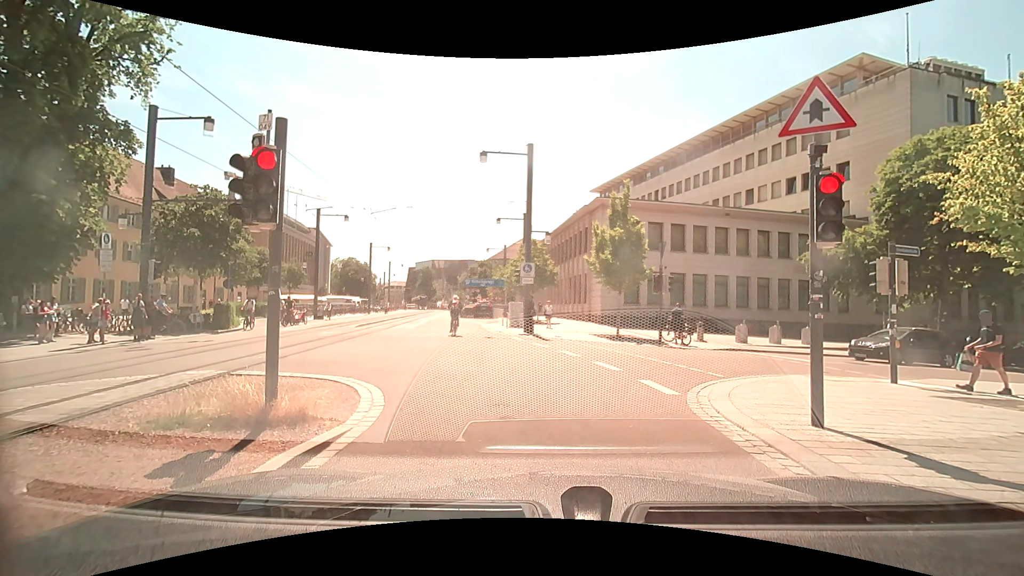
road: residential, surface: asphalt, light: Day
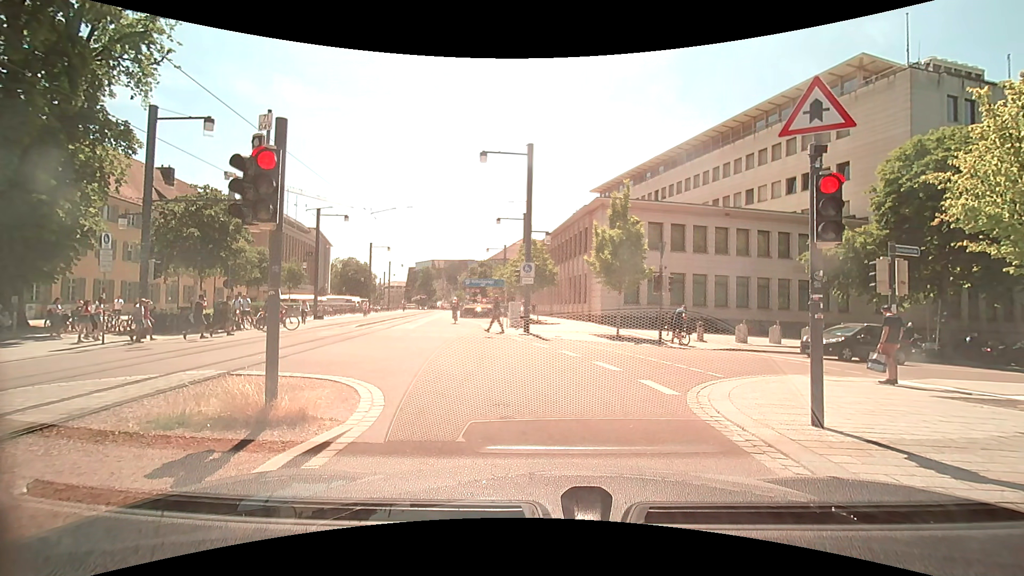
(0.0, 0.0) m; 0°
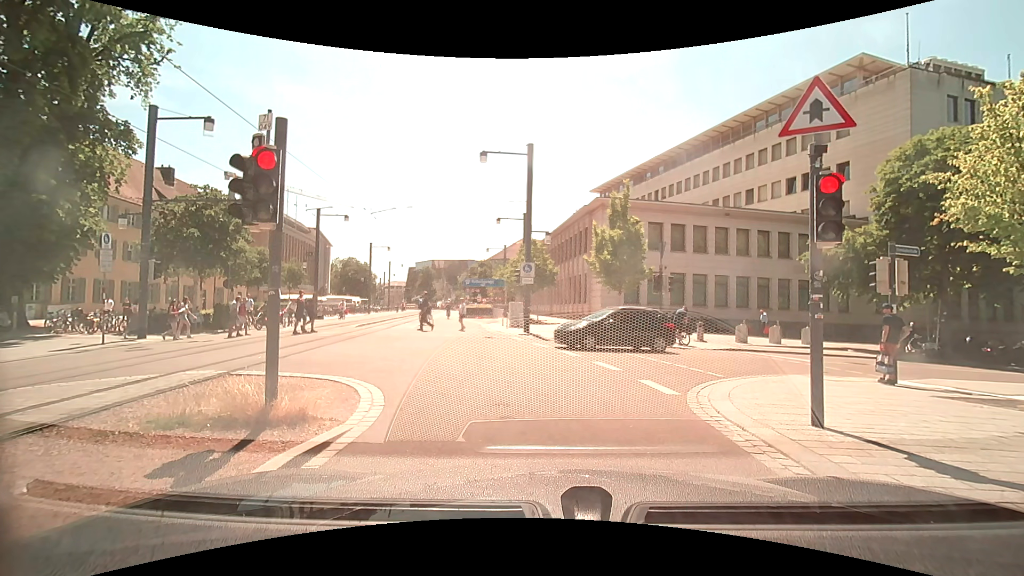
(0.0, 0.0) m; 0°
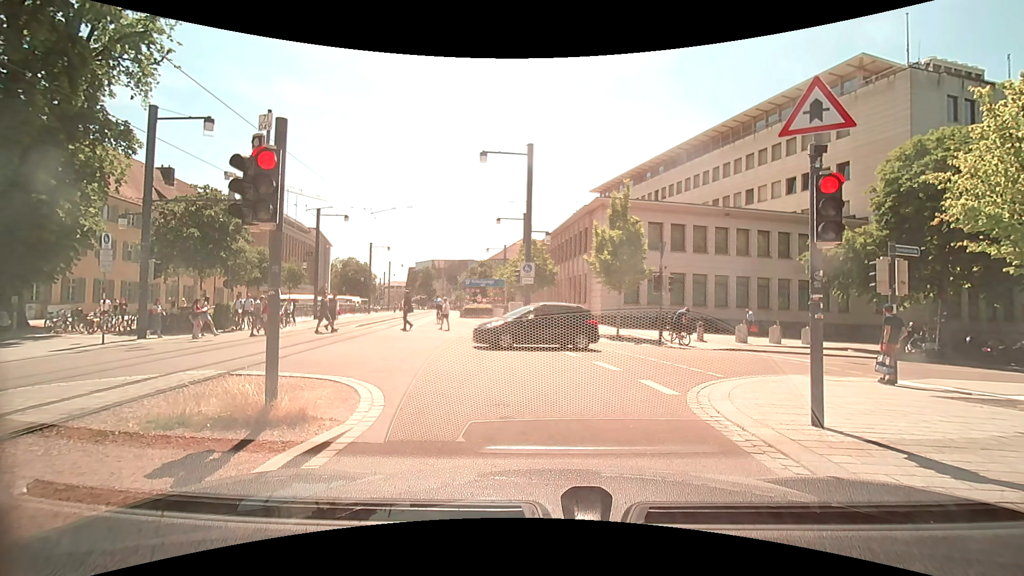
(0.0, 0.0) m; 0°
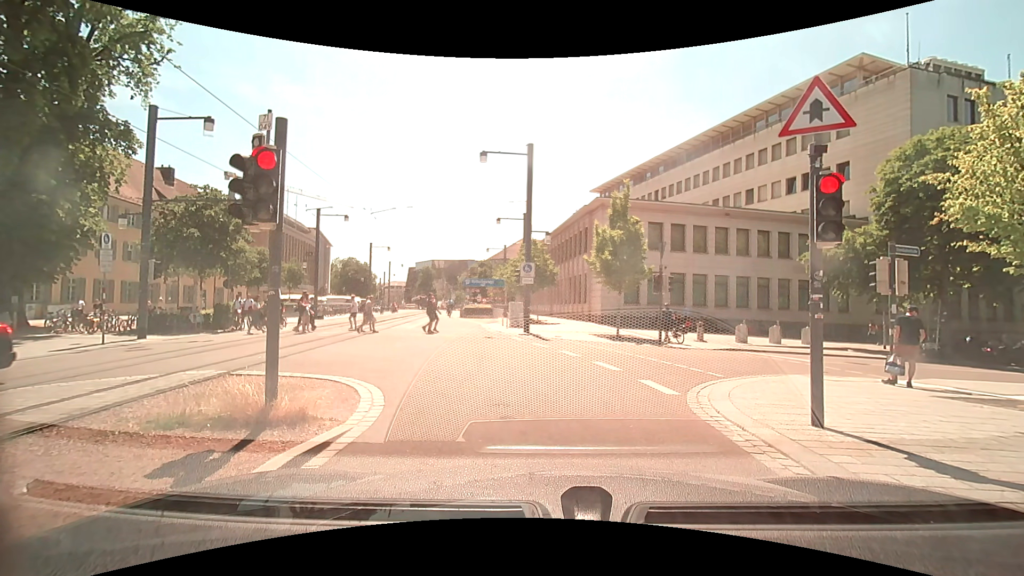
(0.0, 0.0) m; 0°
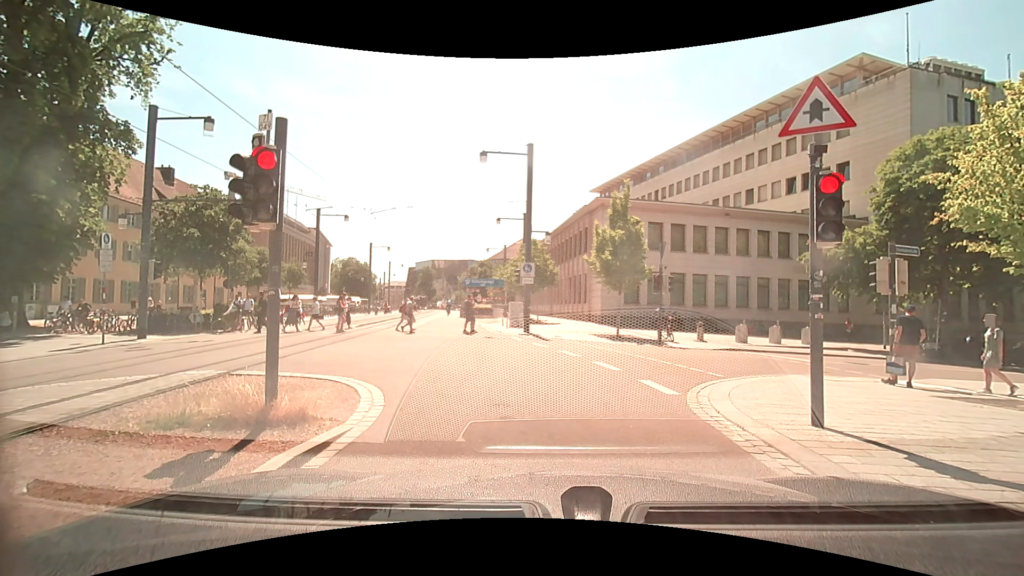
(0.0, 0.0) m; 0°
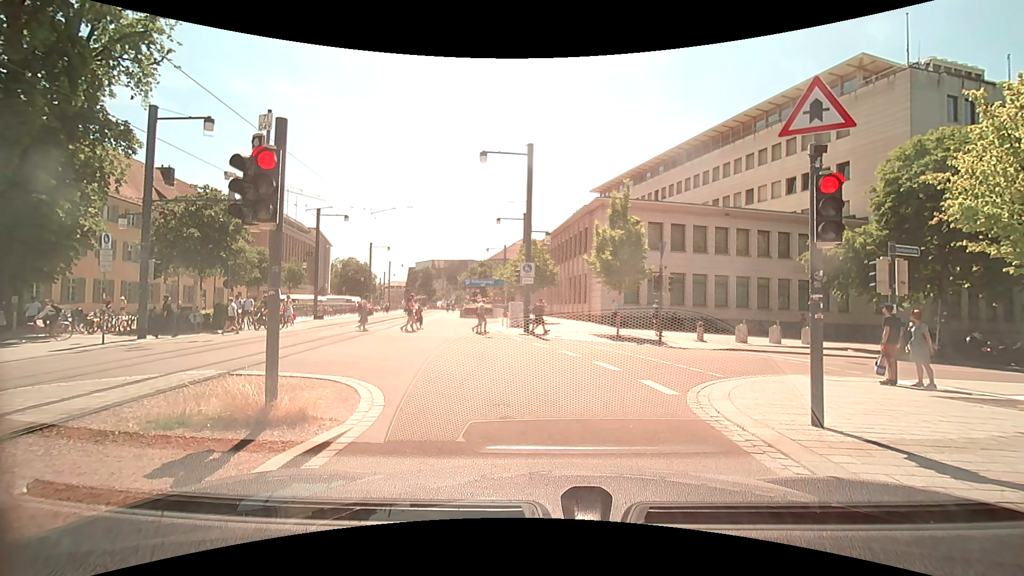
(0.0, 0.0) m; 0°
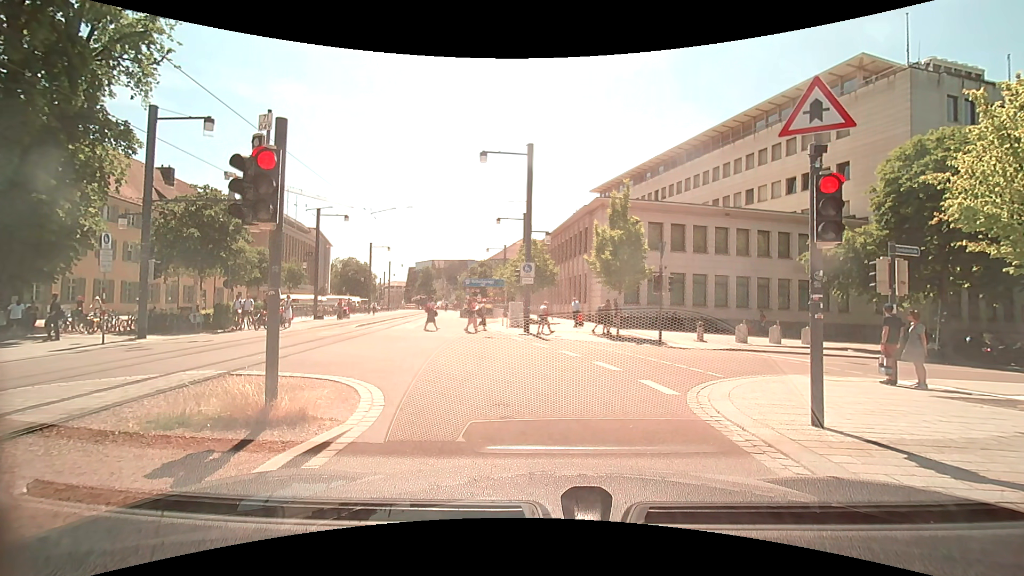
(0.0, 0.0) m; 0°
